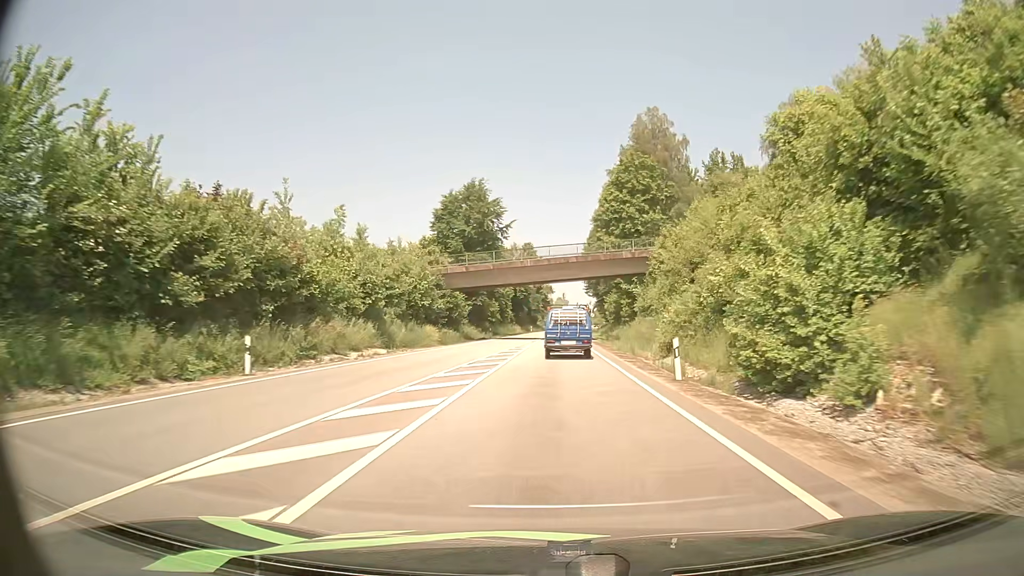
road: primary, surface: asphalt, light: Day
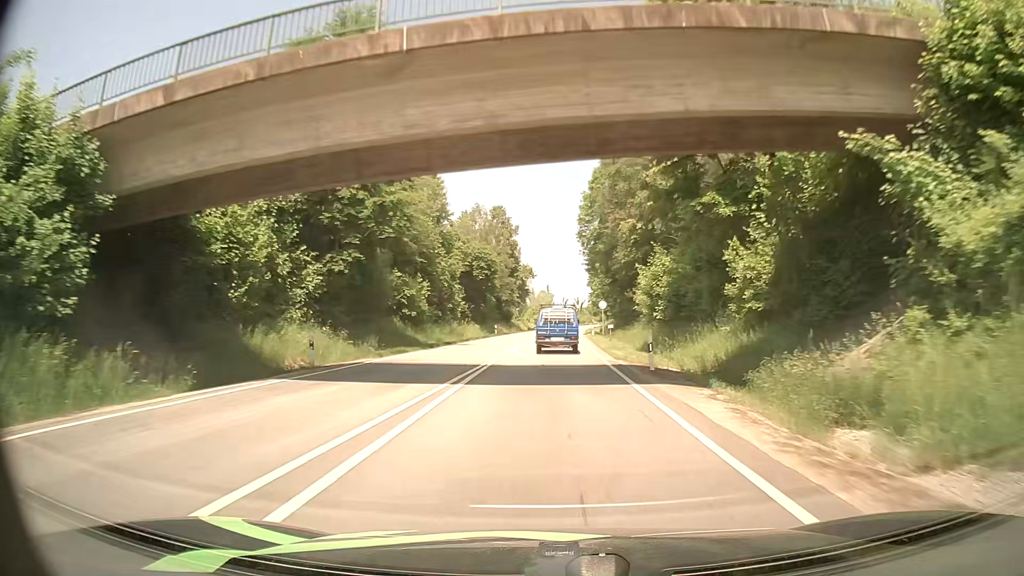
(+0.7, +46.9) m; +1°
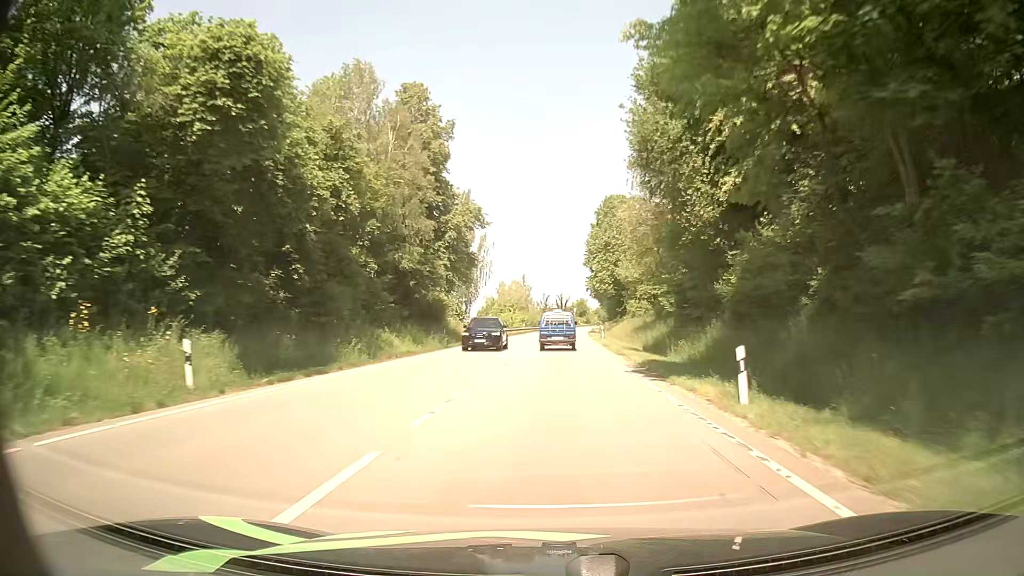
(+0.6, +58.1) m; +2°
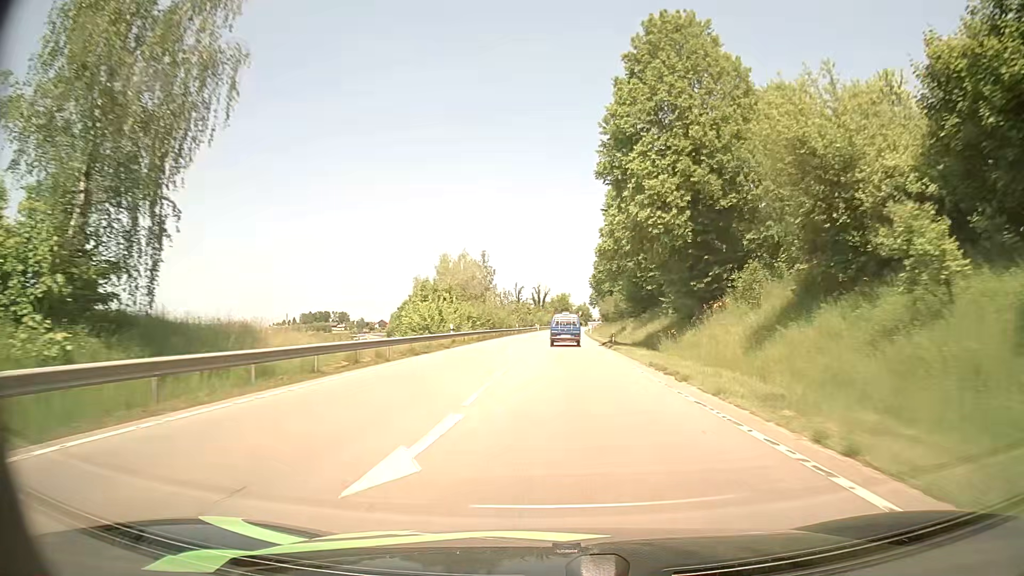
(+0.3, +57.8) m; +2°
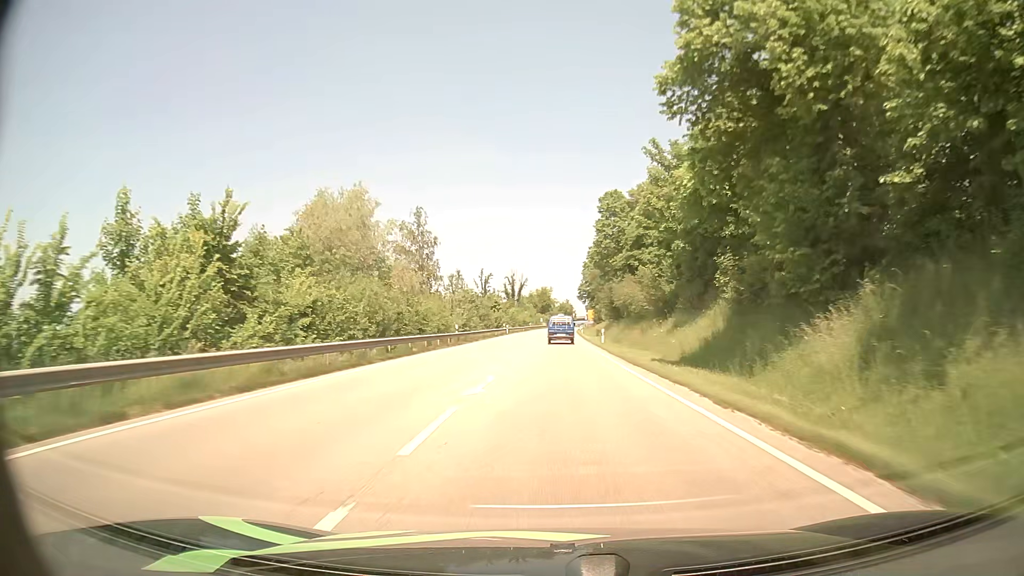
(+0.5, +46.1) m; +1°
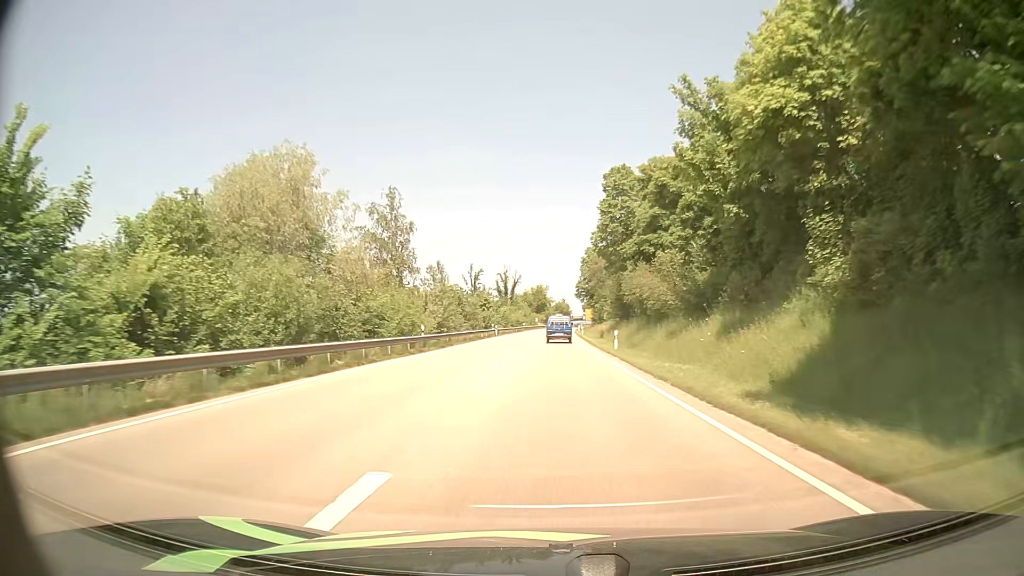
(0.0, +11.5) m; 0°
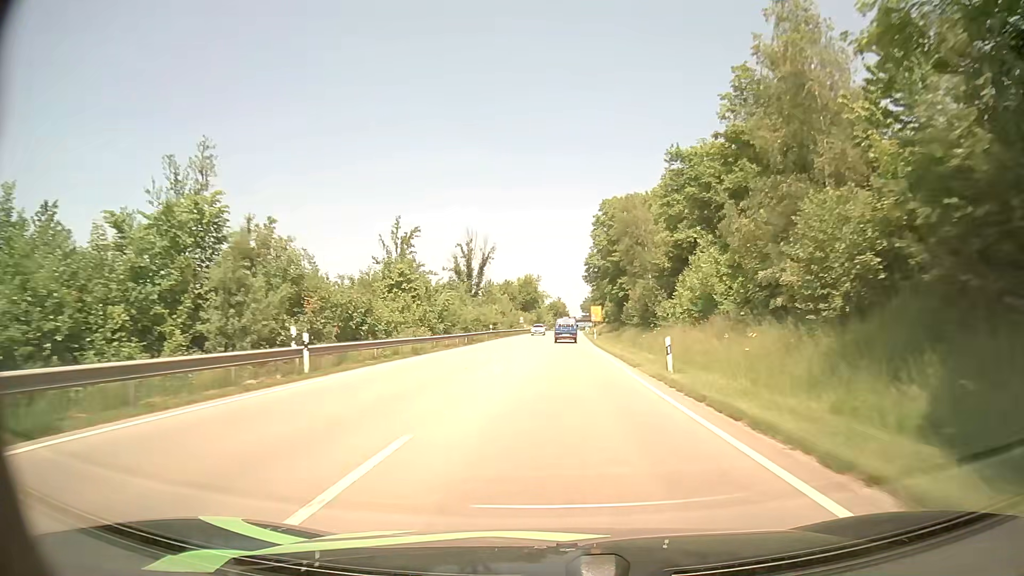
(+0.6, +58.9) m; +1°
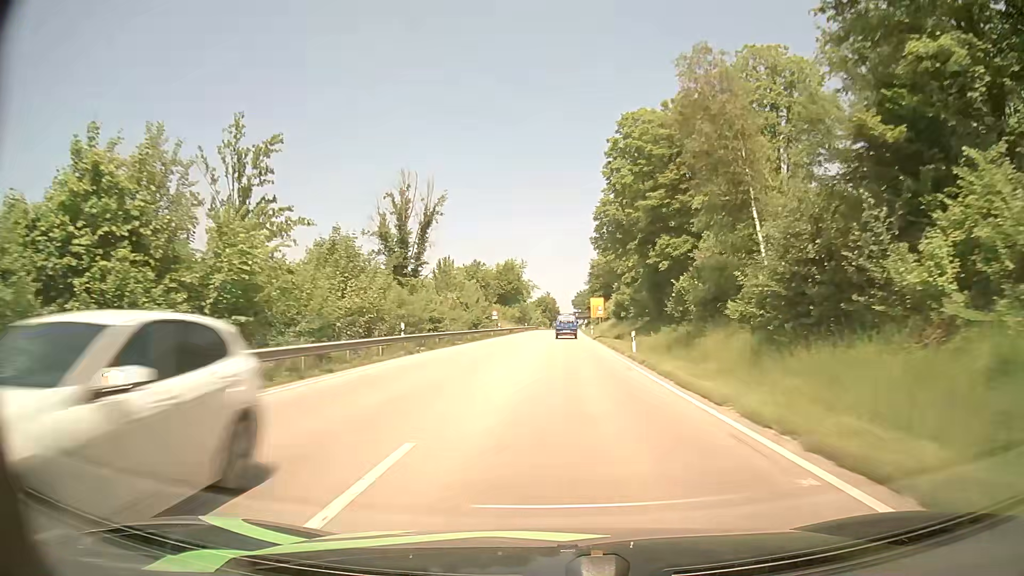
(+0.3, +36.2) m; +1°
(0, +10) (0, +20) (0, +30) (0, +40) (+1, +50) (+1, +60) (+1, +70) (+2, +80) (+2, +90) (+2, +100) m
